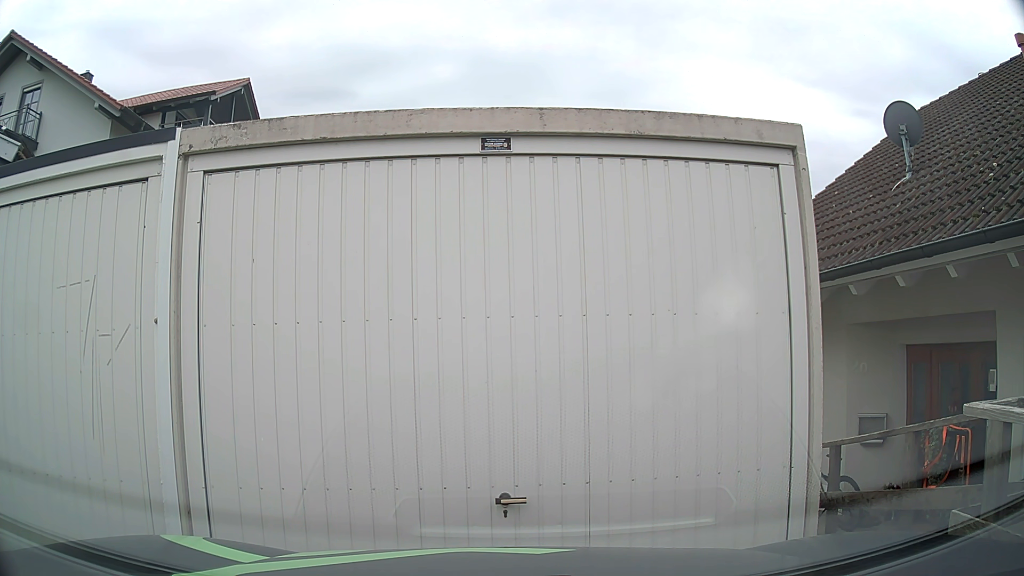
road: residential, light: Day
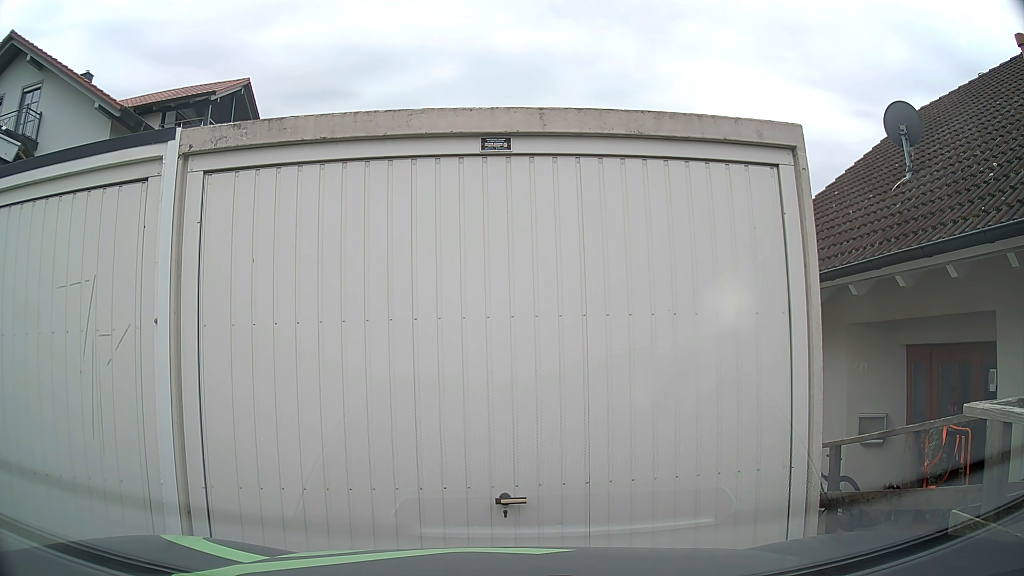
(0.0, 0.0) m; 0°
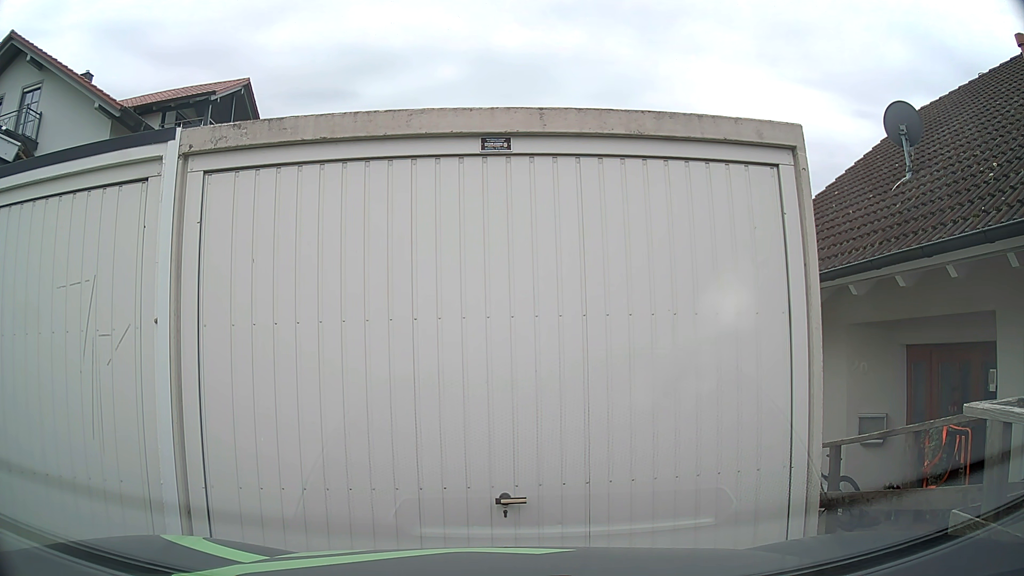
(0.0, 0.0) m; 0°
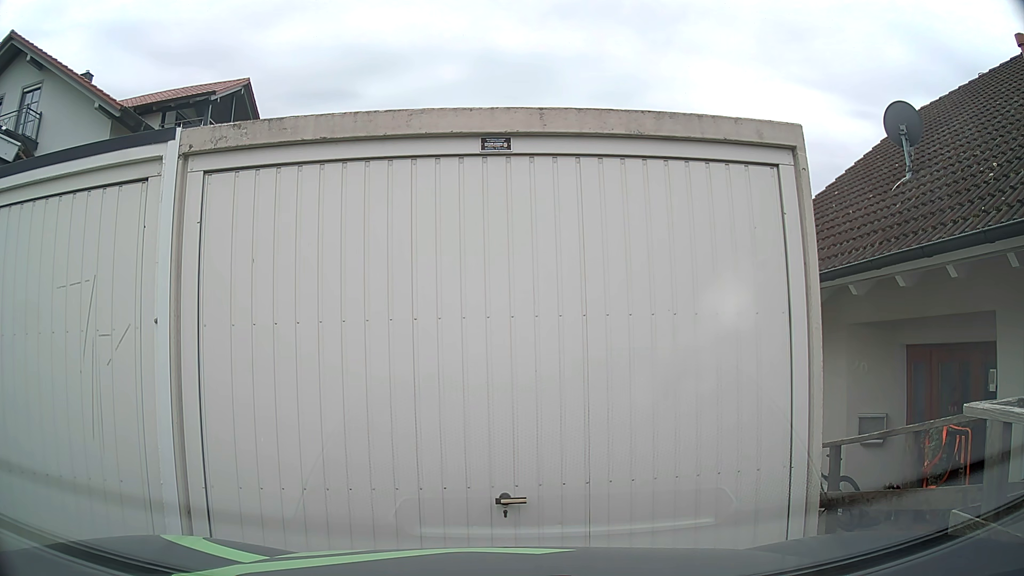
(0.0, 0.0) m; 0°
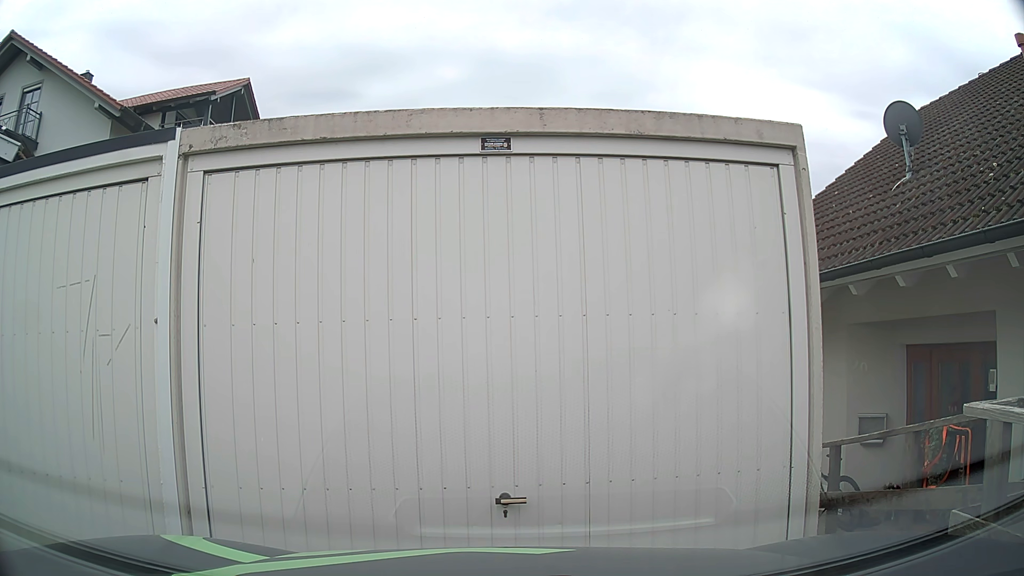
(0.0, 0.0) m; 0°
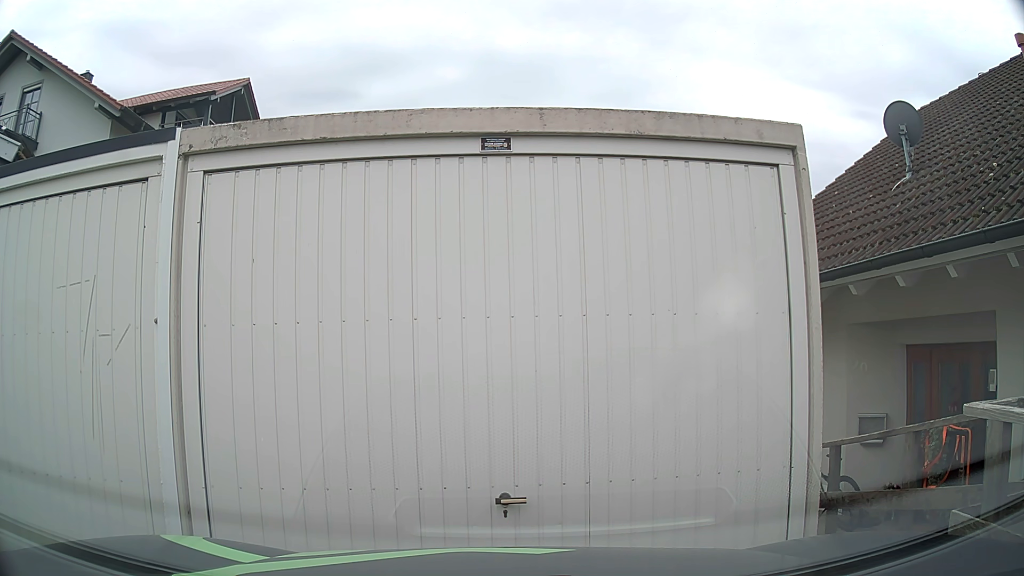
(0.0, 0.0) m; 0°
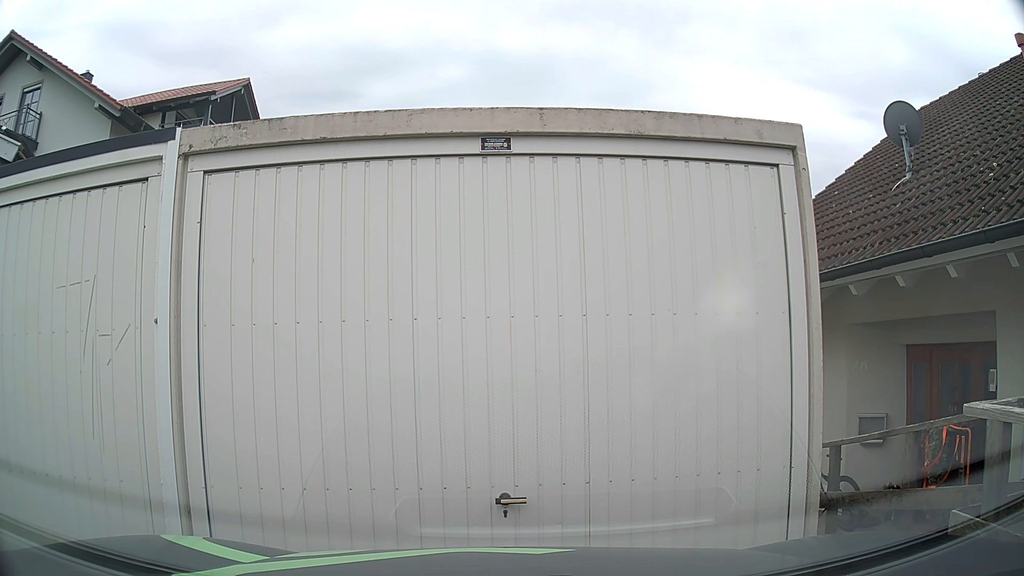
(0.0, 0.0) m; 0°
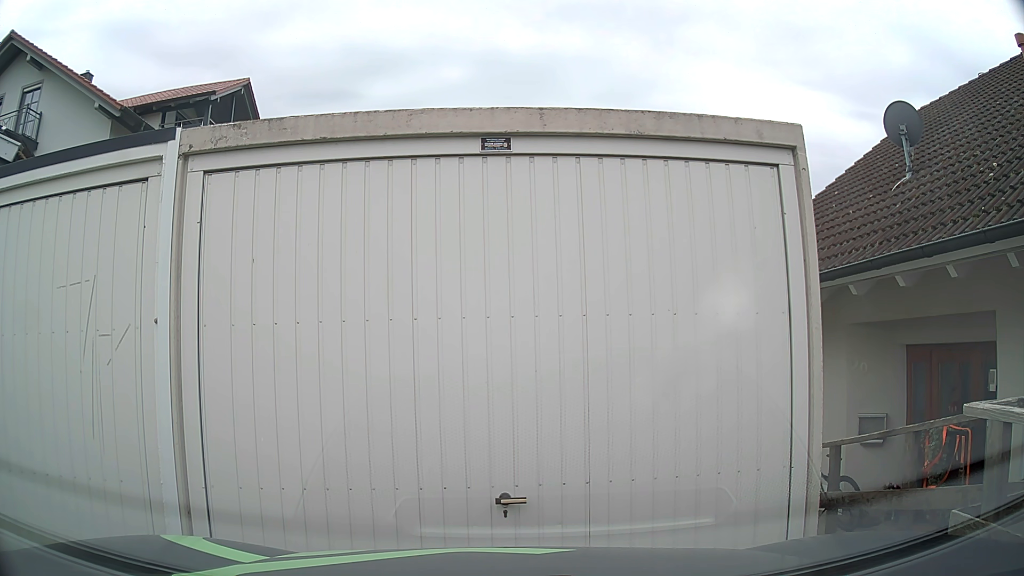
(0.0, 0.0) m; 0°
